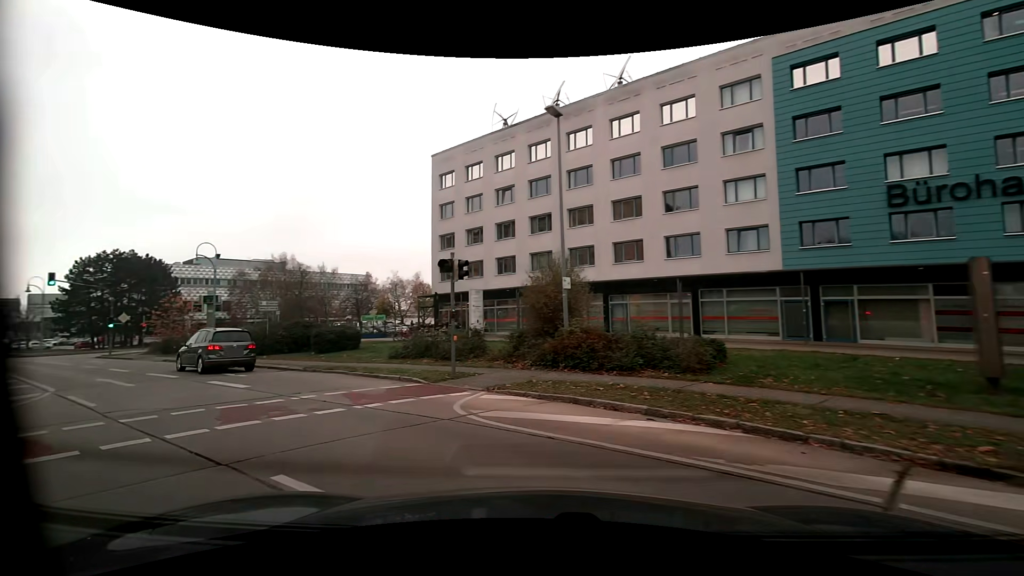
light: Day
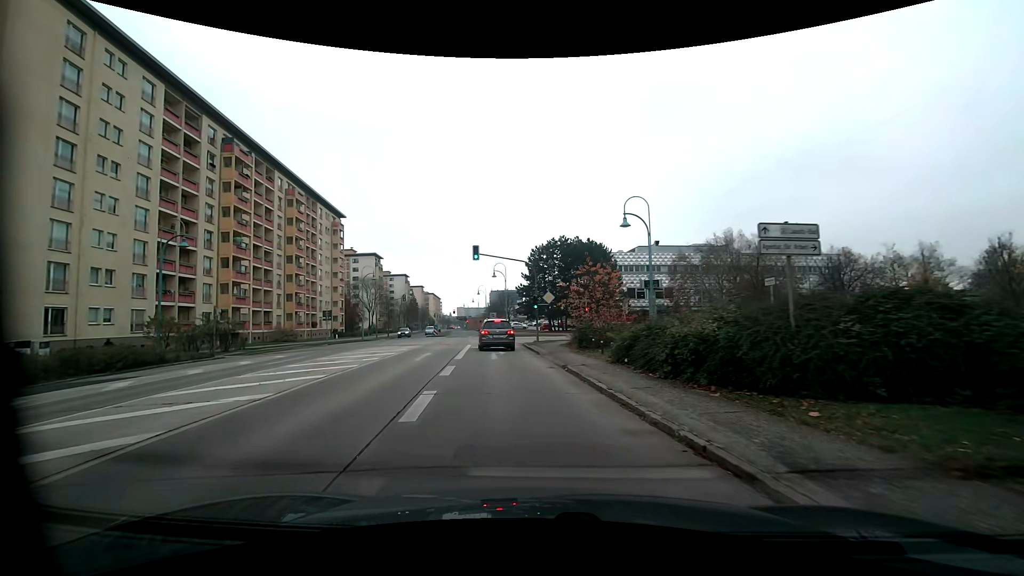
(-9.5, +16.7) m; -48°
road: tertiary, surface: asphalt
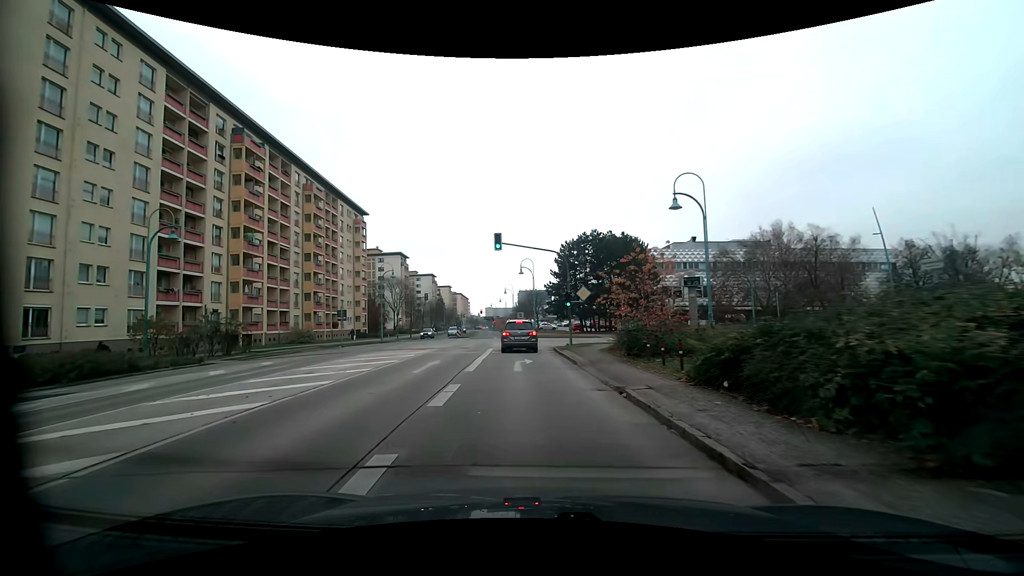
(-0.2, +4.9) m; -3°
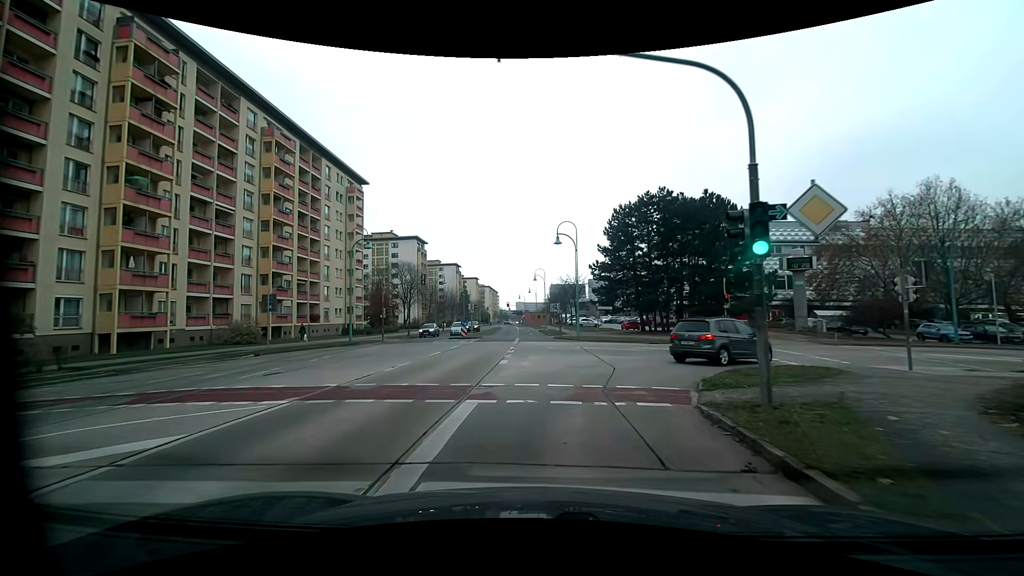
(-1.0, +20.5) m; -3°
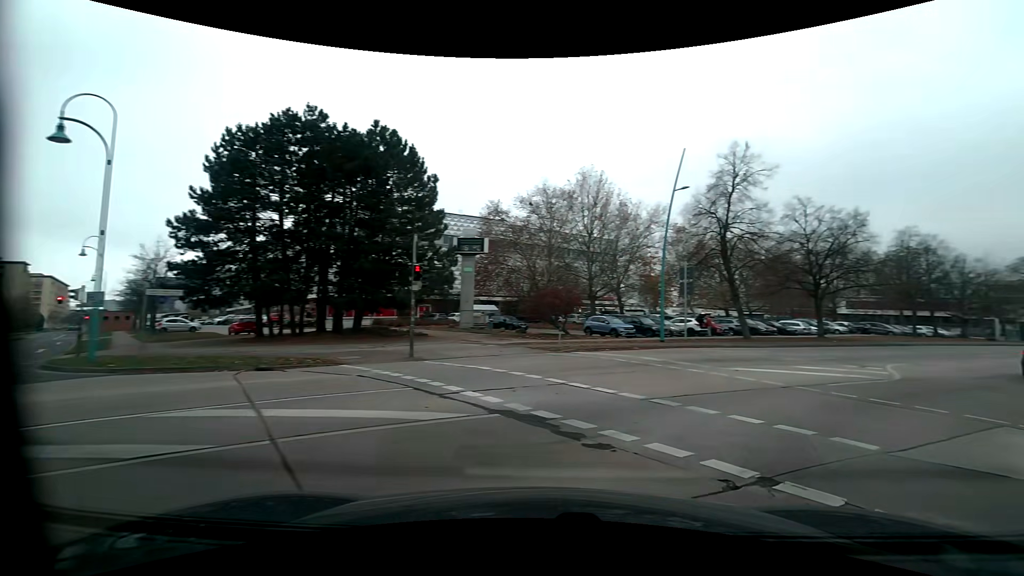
(+3.3, +18.1) m; +39°
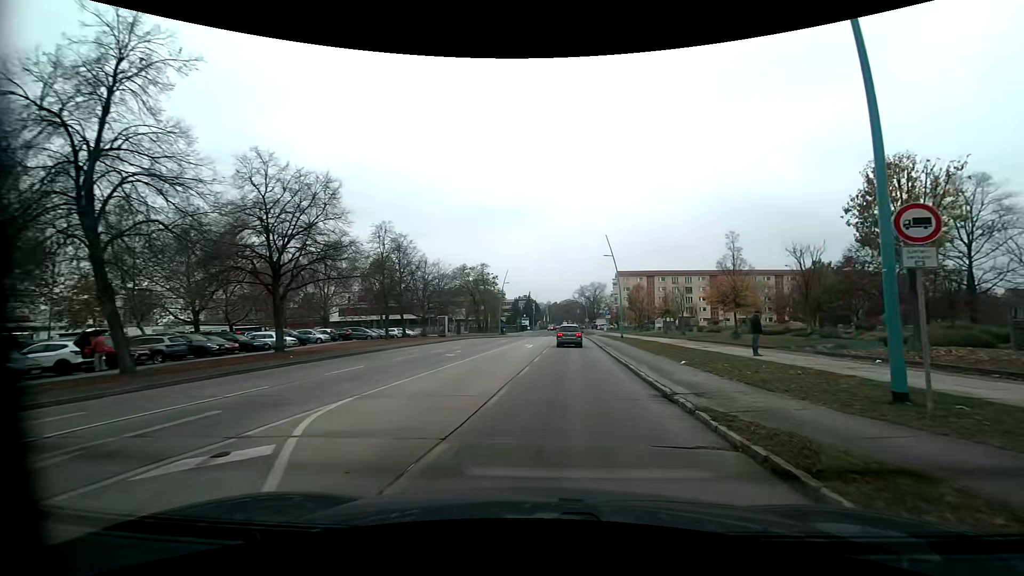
(+8.0, +13.1) m; +52°
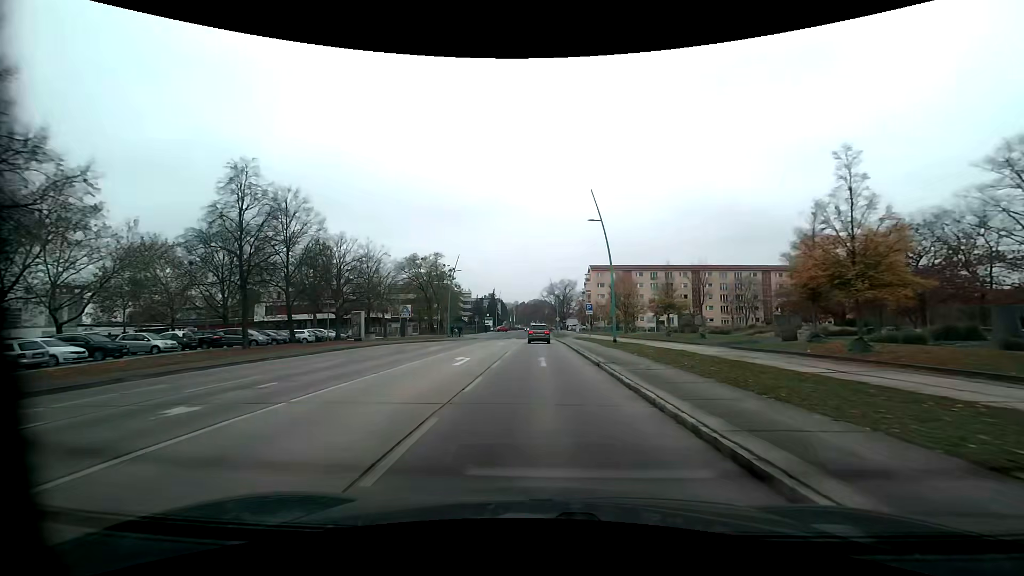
(+1.0, +17.3) m; +4°
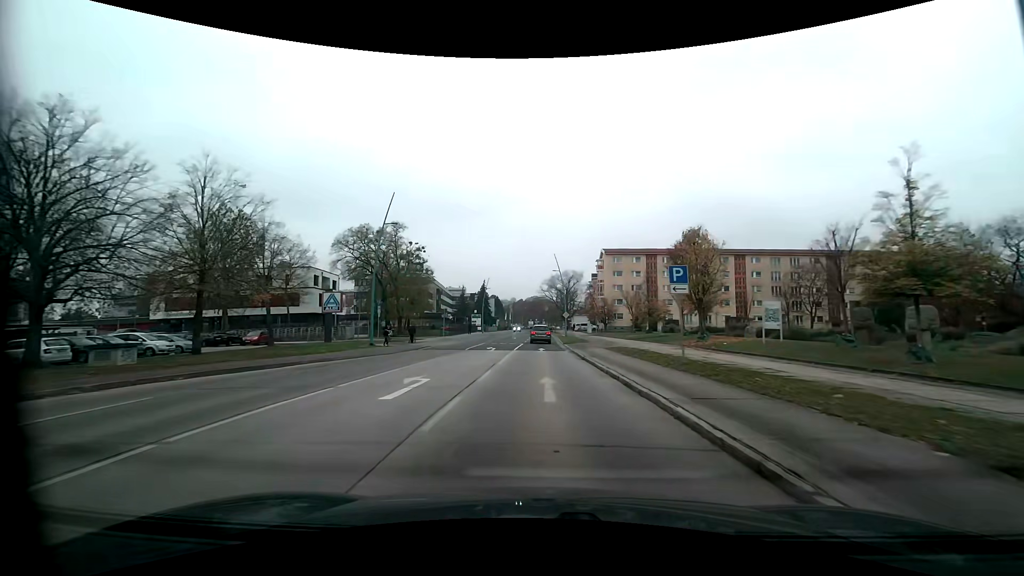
(0.0, +28.4) m; 0°
